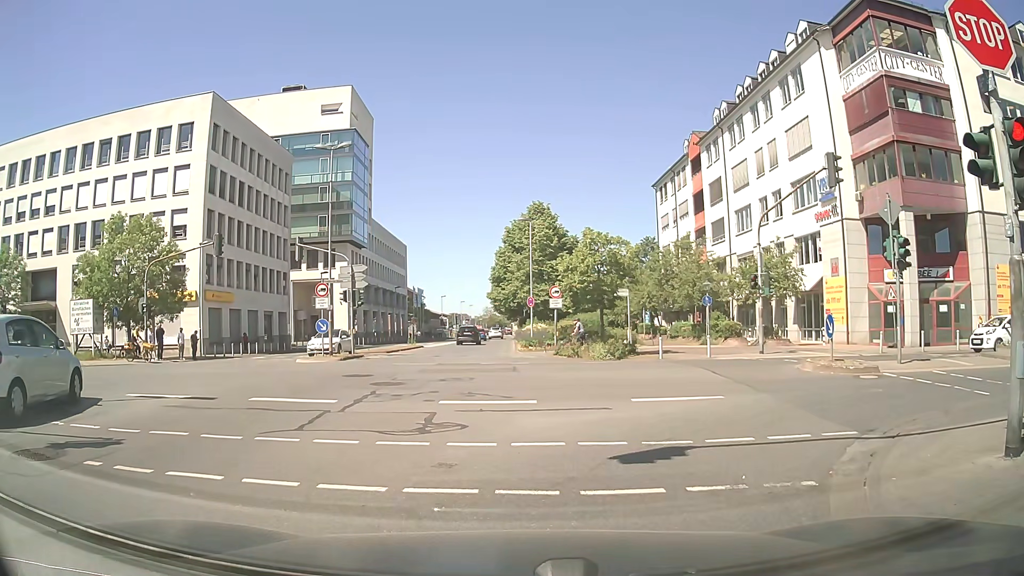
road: secondary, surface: asphalt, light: Day
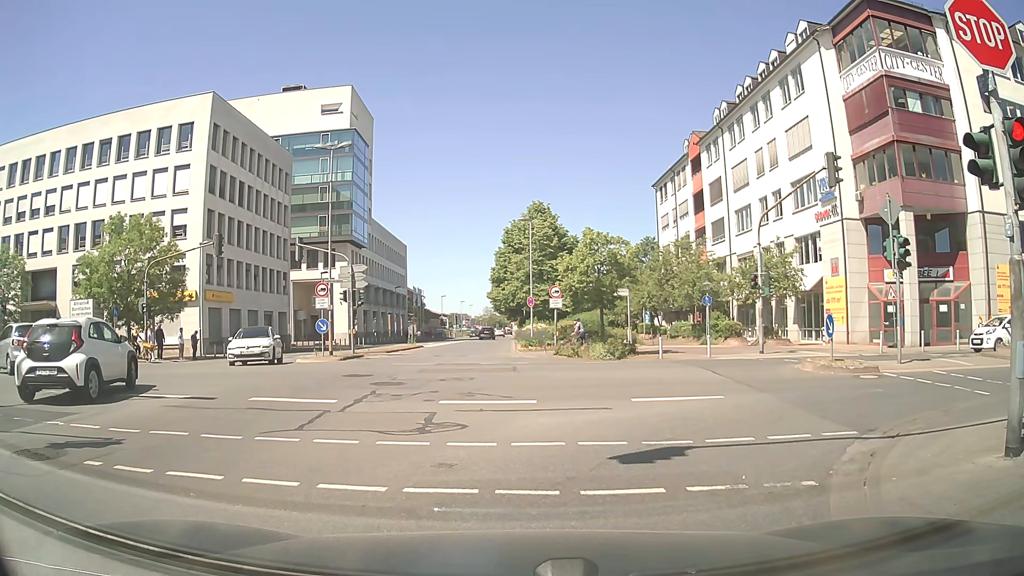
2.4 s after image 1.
(0.0, 0.0) m; 0°
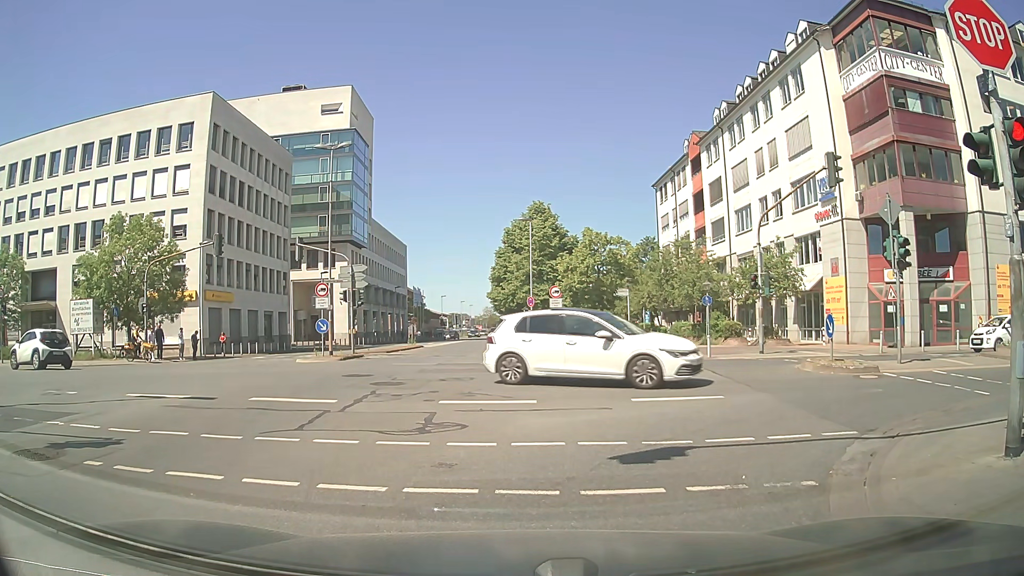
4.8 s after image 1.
(0.0, 0.0) m; 0°
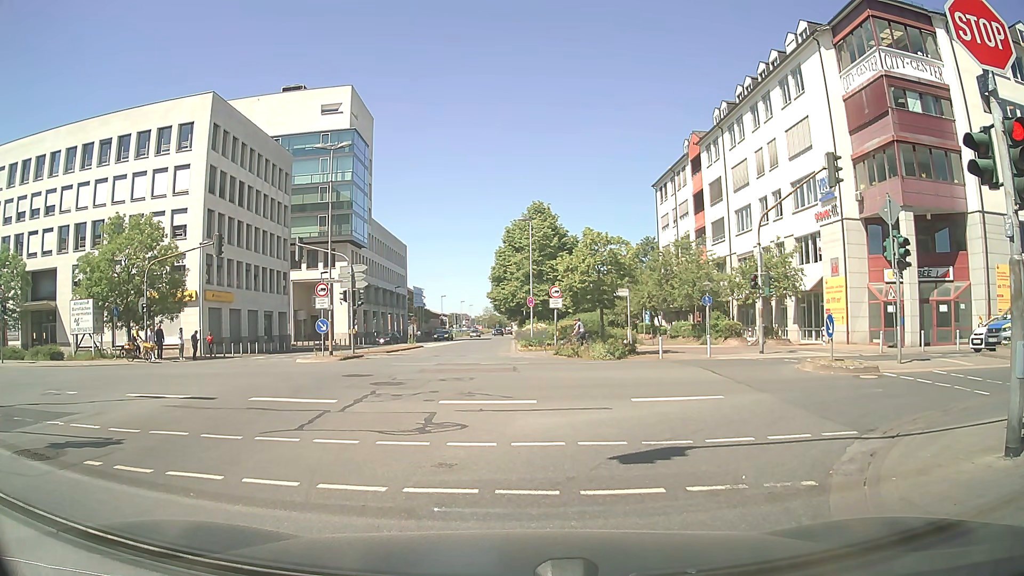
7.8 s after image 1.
(0.0, 0.0) m; 0°
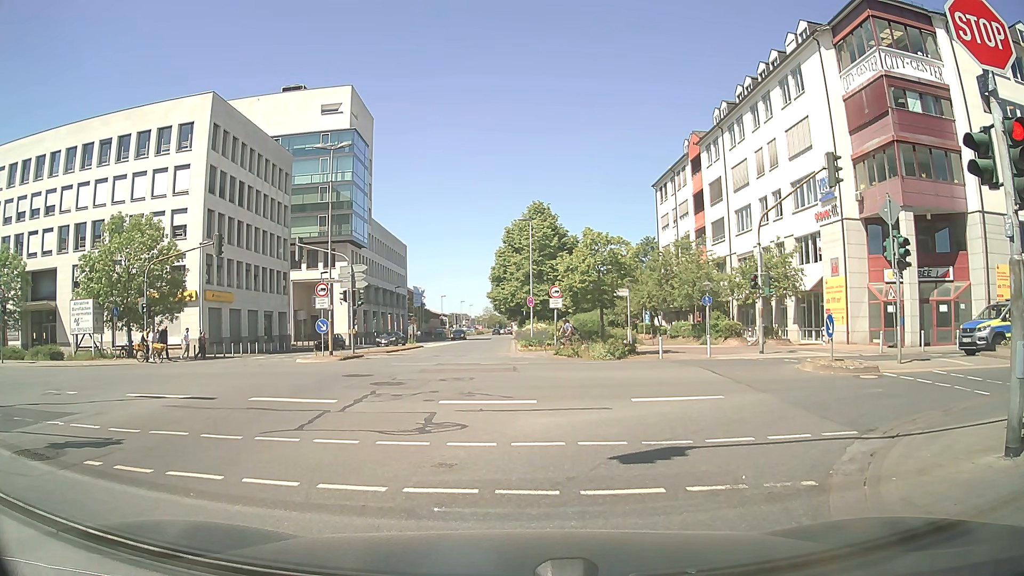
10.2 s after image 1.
(0.0, 0.0) m; 0°
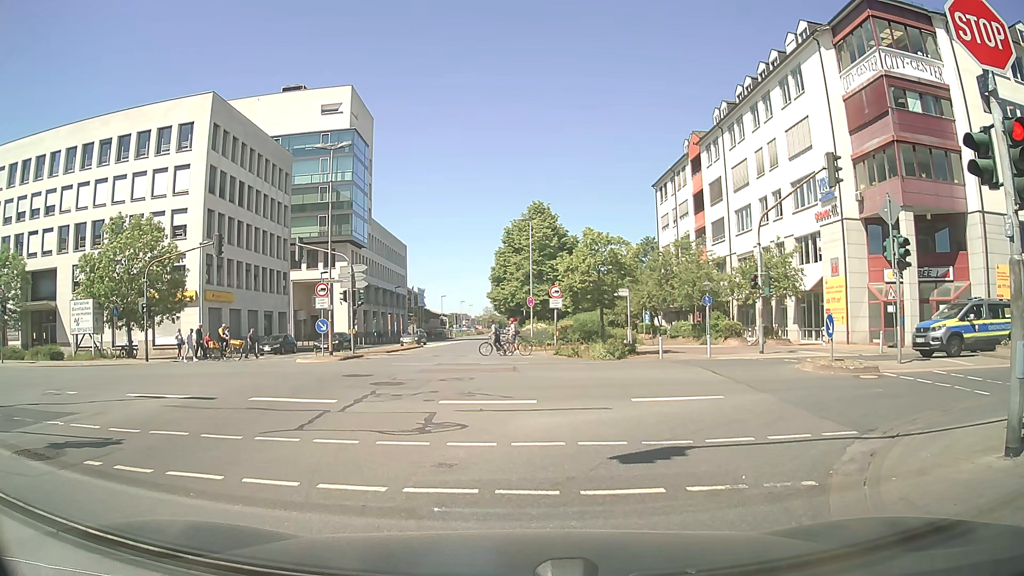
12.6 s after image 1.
(0.0, 0.0) m; 0°
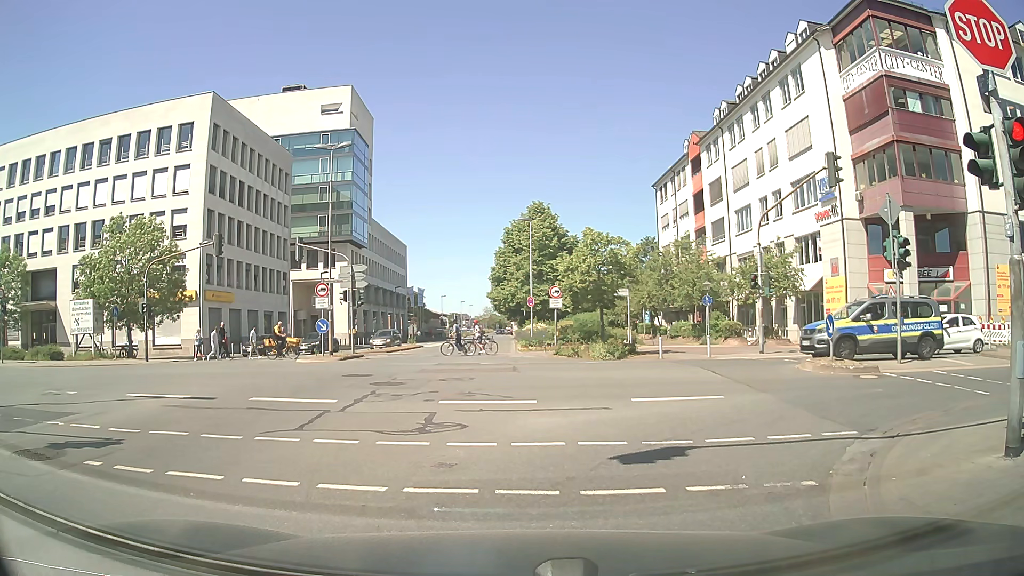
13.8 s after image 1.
(0.0, 0.0) m; 0°
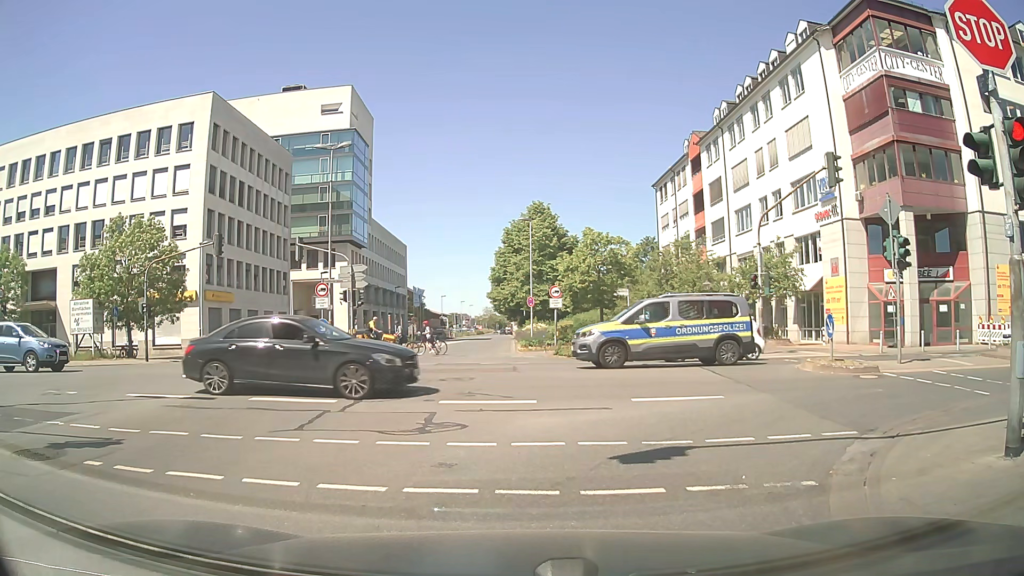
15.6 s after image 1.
(0.0, 0.0) m; 0°
